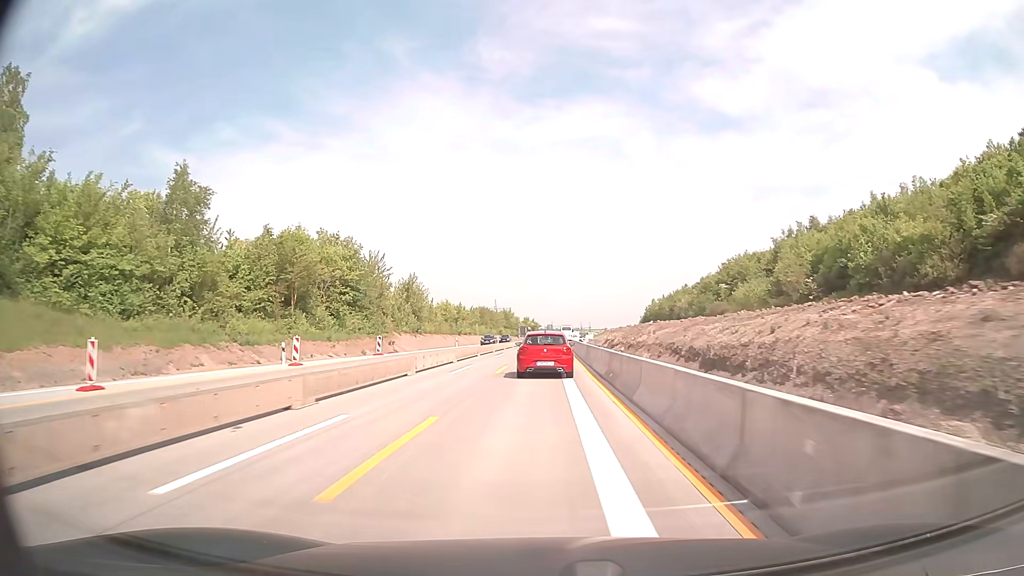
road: motorway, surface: concrete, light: Day
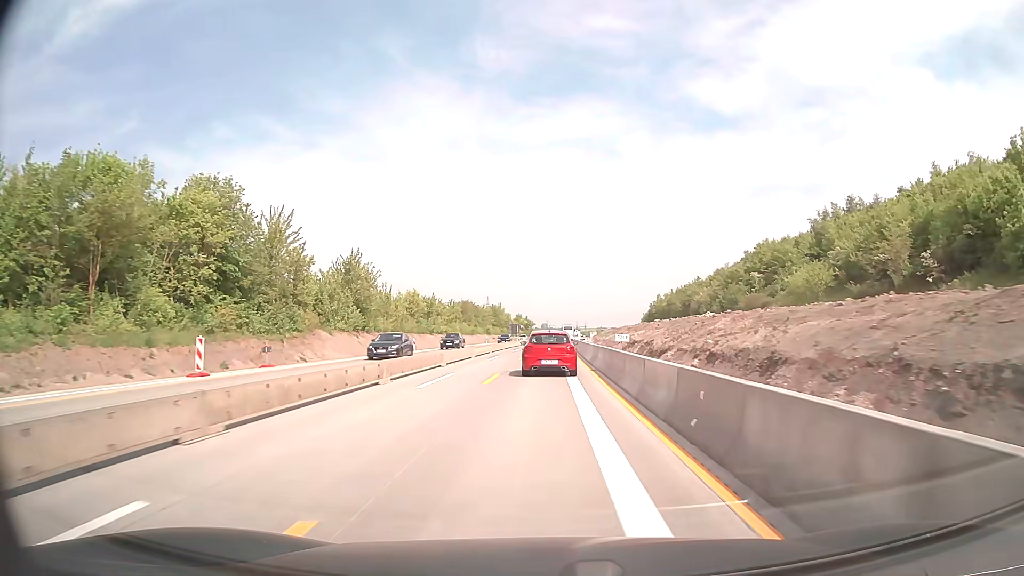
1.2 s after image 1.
(0.0, +24.2) m; 0°
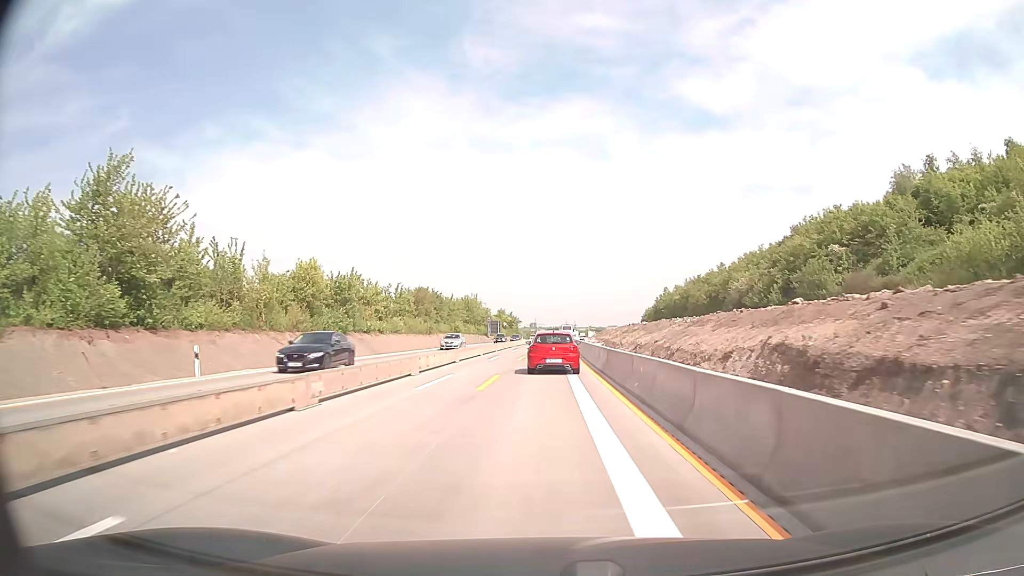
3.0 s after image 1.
(+0.4, +36.2) m; +1°
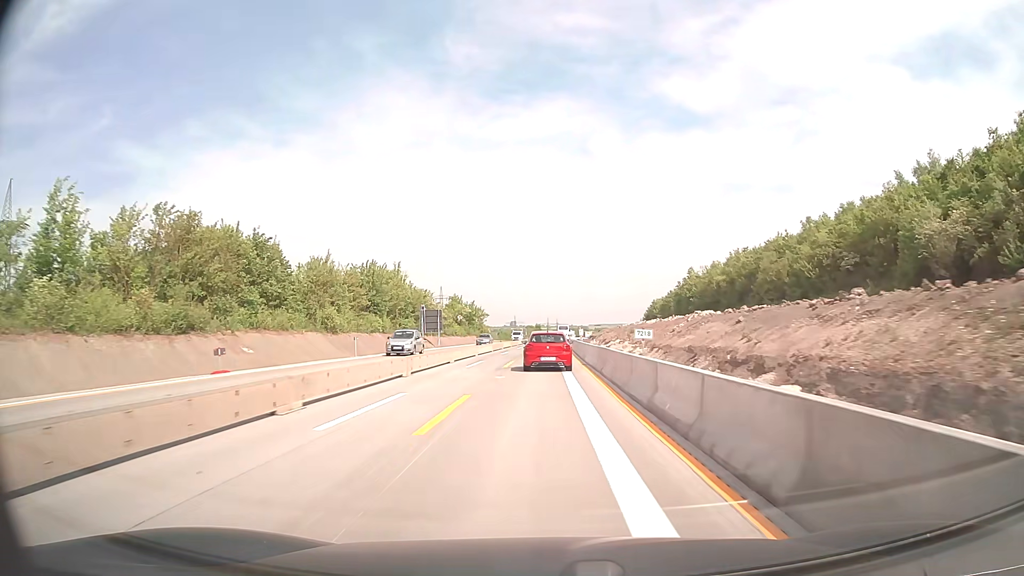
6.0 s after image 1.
(+0.9, +60.7) m; +2°
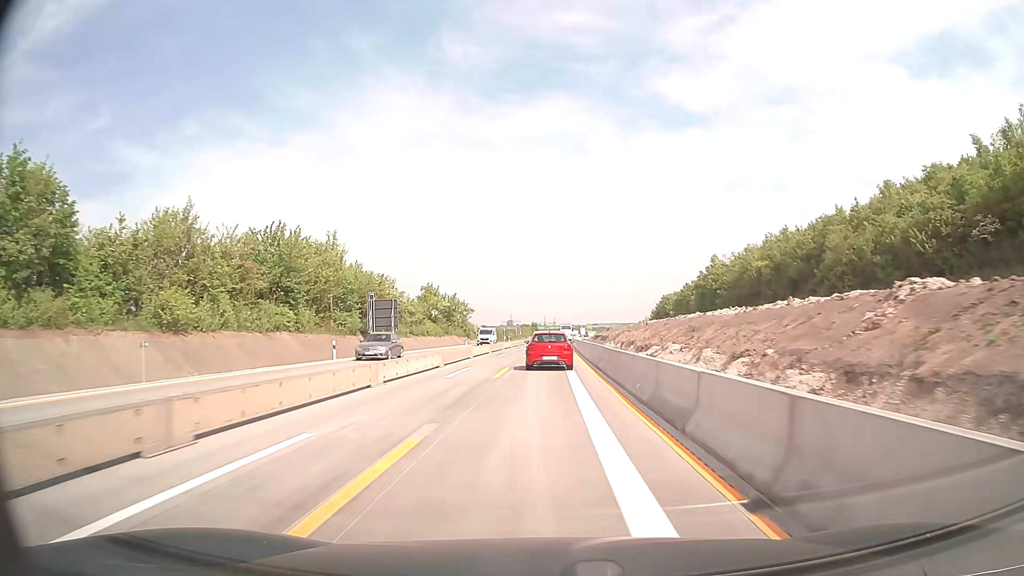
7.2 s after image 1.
(+0.1, +24.1) m; 0°
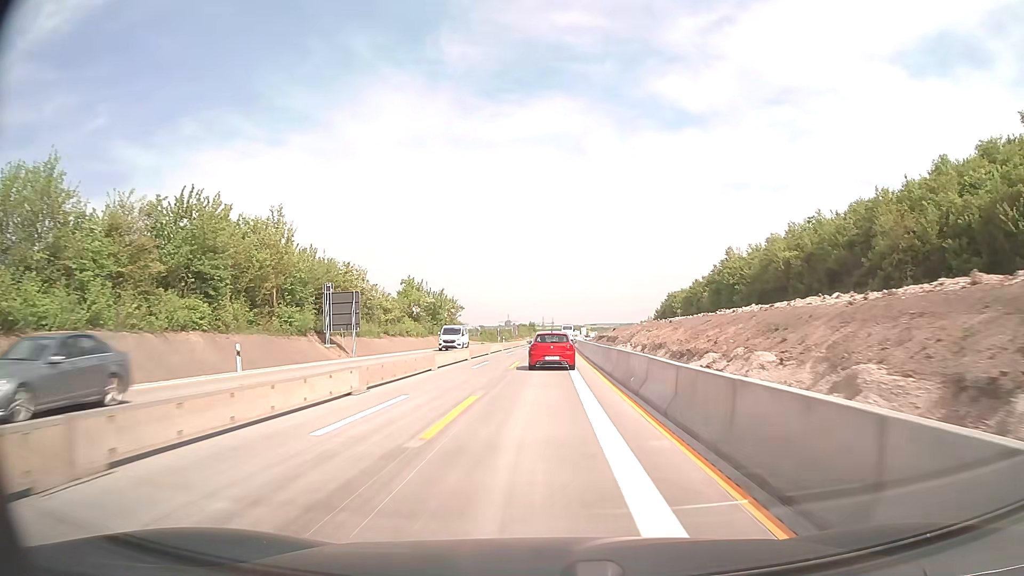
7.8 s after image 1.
(0.0, +12.0) m; 0°
